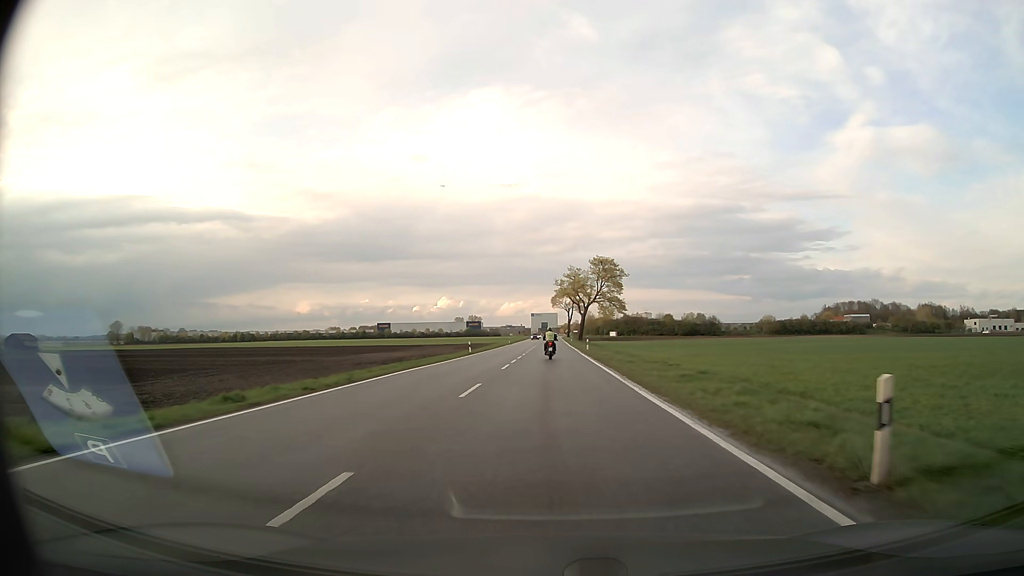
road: secondary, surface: asphalt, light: Day
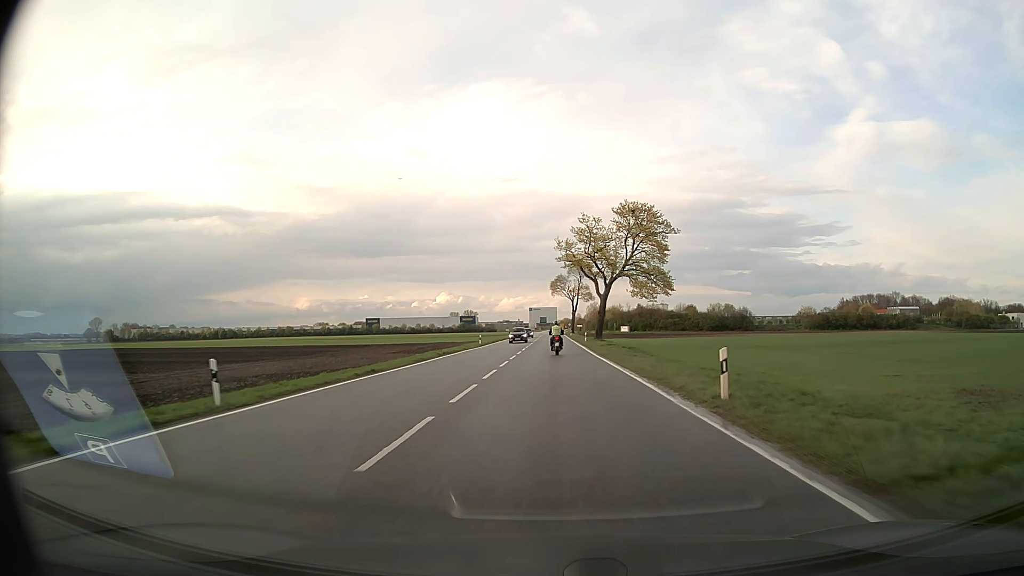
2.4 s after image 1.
(+0.1, +44.5) m; 0°
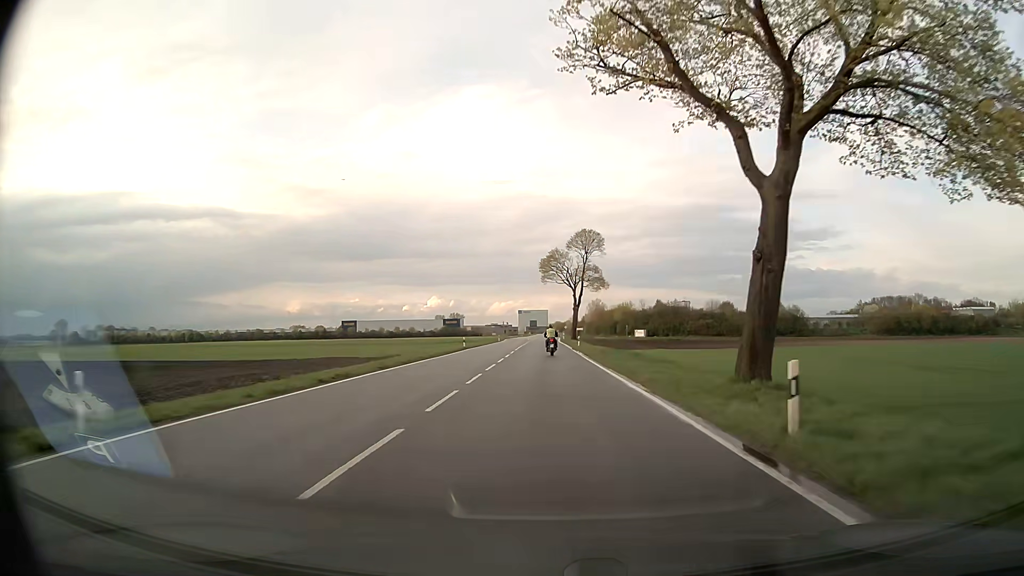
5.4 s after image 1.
(+0.2, +55.4) m; +1°
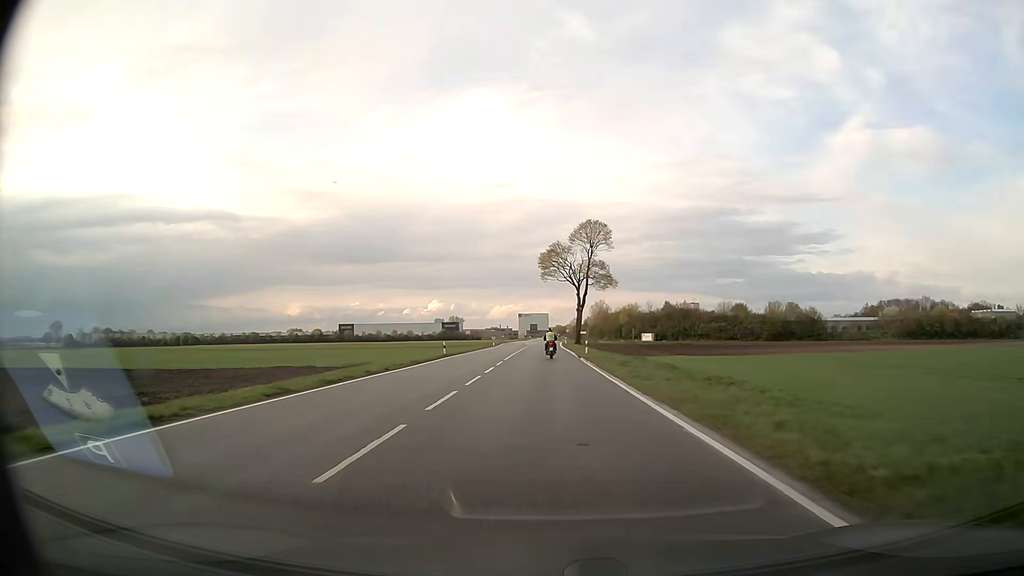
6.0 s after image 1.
(0.0, +11.5) m; 0°
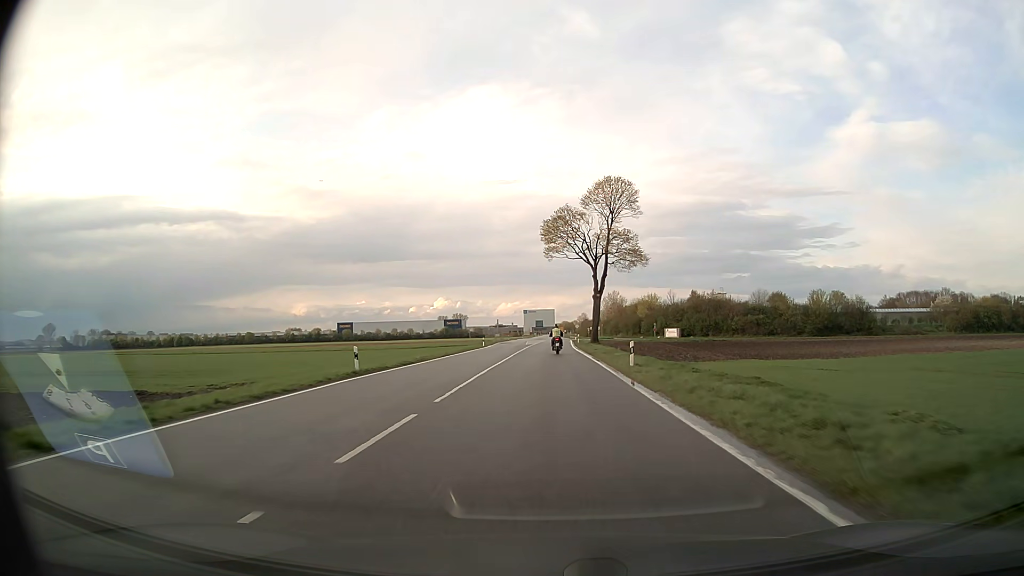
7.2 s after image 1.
(-0.2, +23.3) m; -1°
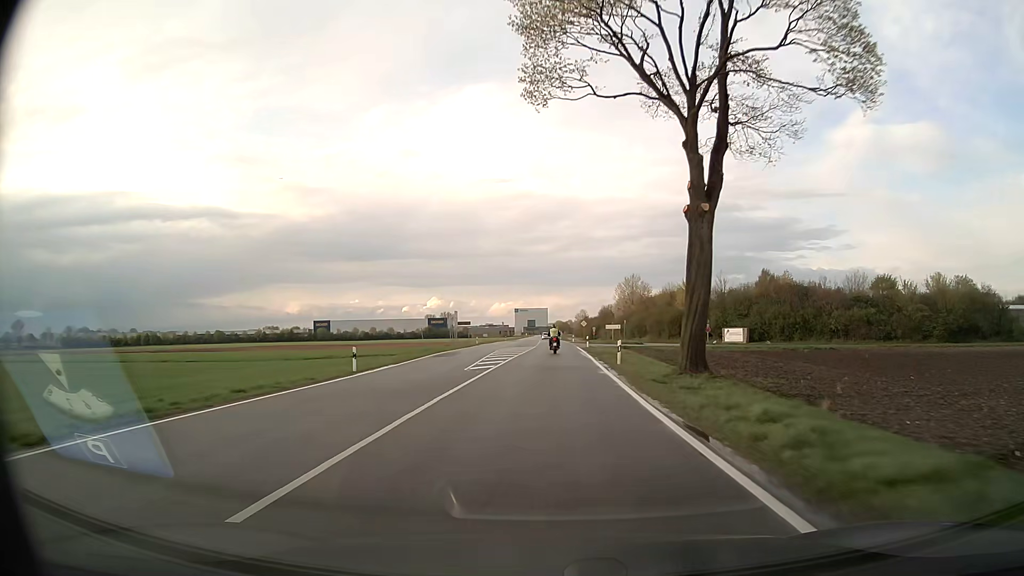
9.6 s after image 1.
(+0.1, +48.2) m; +1°
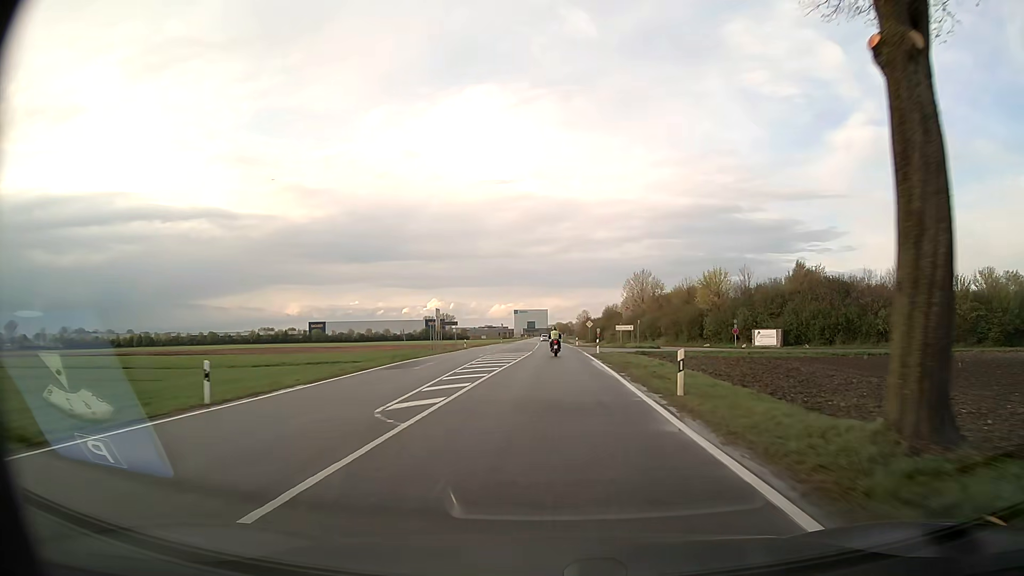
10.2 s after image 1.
(0.0, +12.3) m; 0°
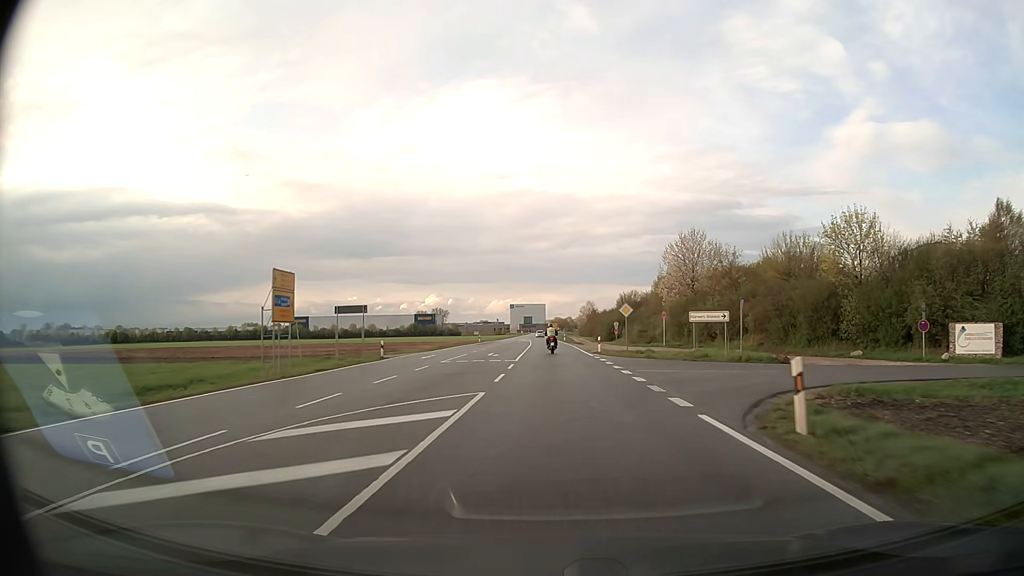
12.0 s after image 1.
(-0.1, +37.2) m; 0°
(0, +10) (0, +20) (0, +30) (0, +40) (0, +50) (0, +60) (0, +70) (-1, +80) (-1, +90) (-1, +100) m
